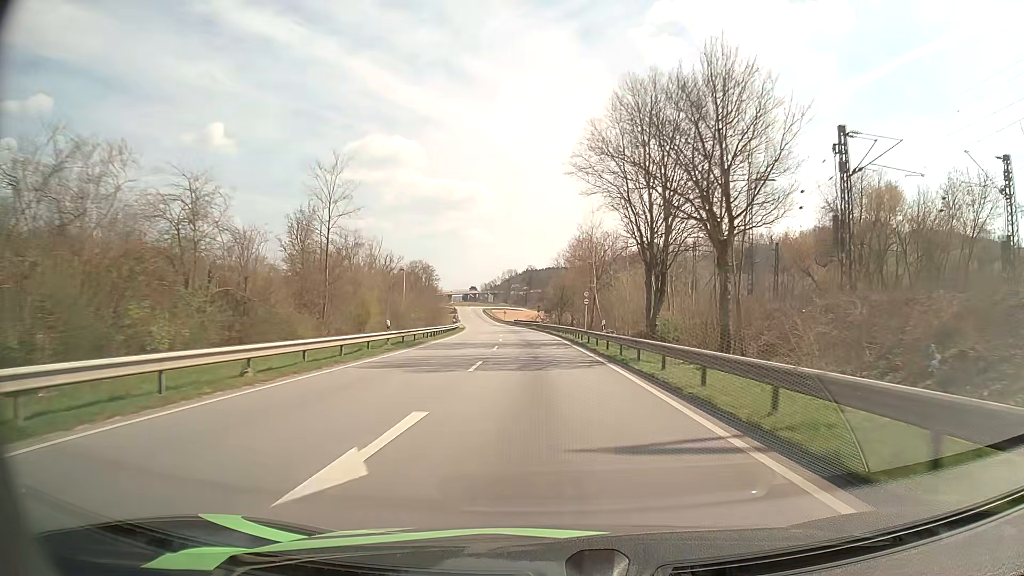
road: primary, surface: asphalt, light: Day
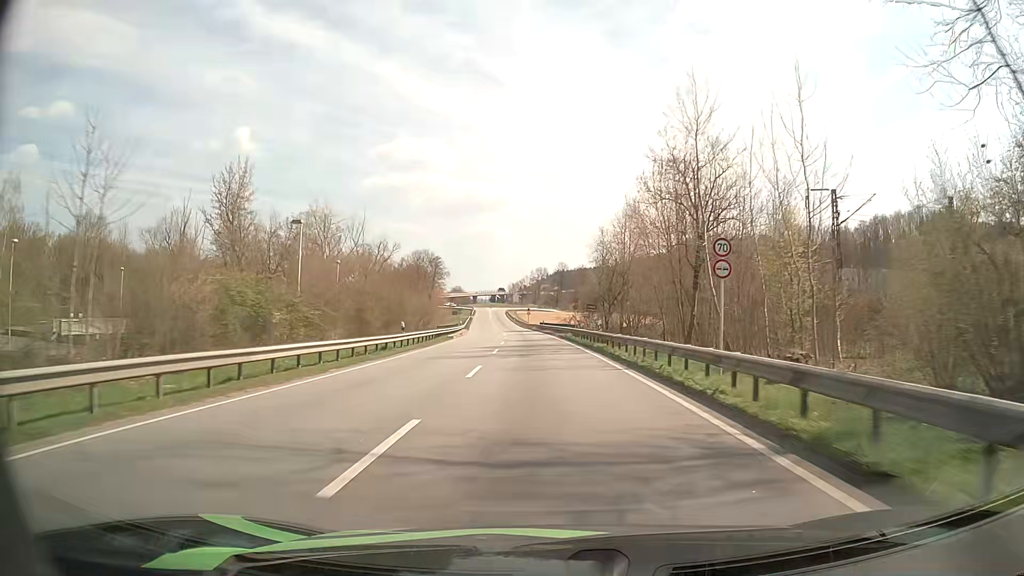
(-1.0, +36.7) m; -3°
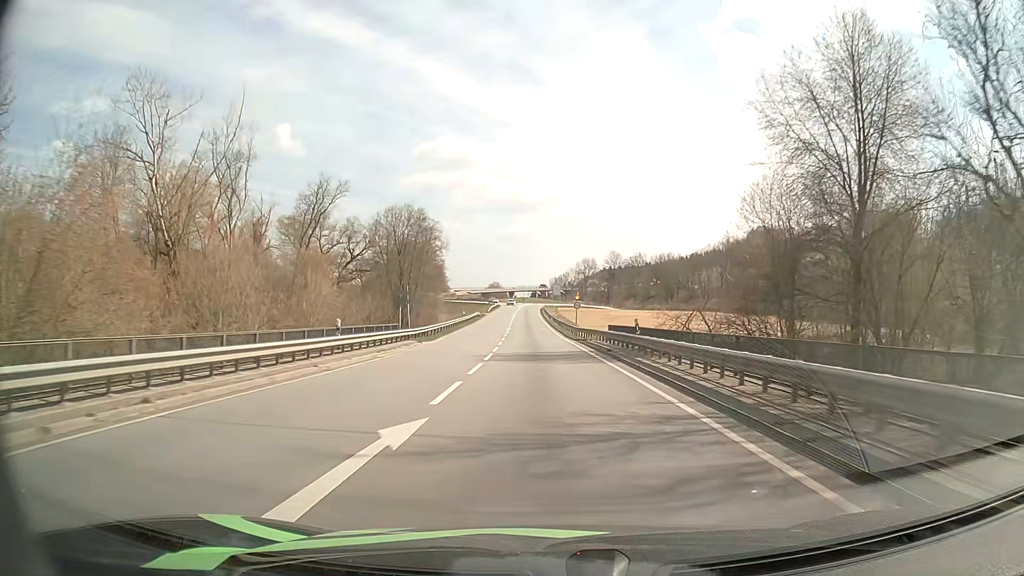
(-1.8, +60.2) m; -4°
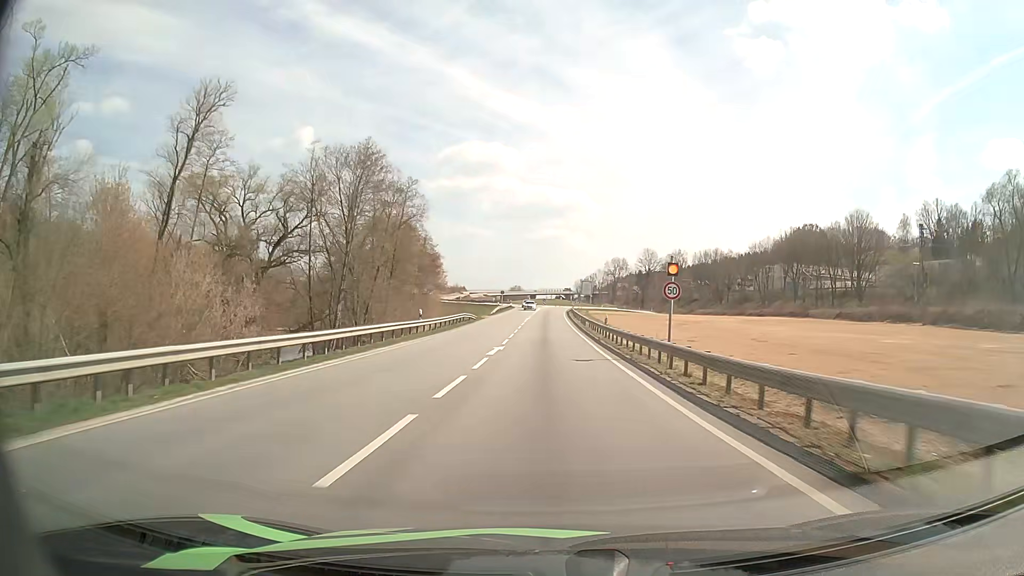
(-0.6, +35.7) m; -2°
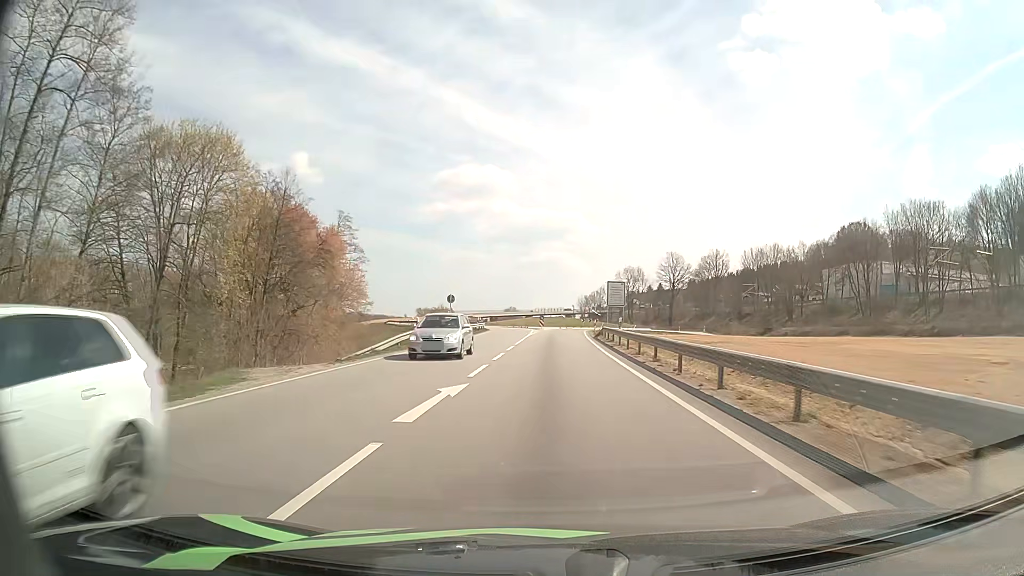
(-0.3, +56.2) m; 0°
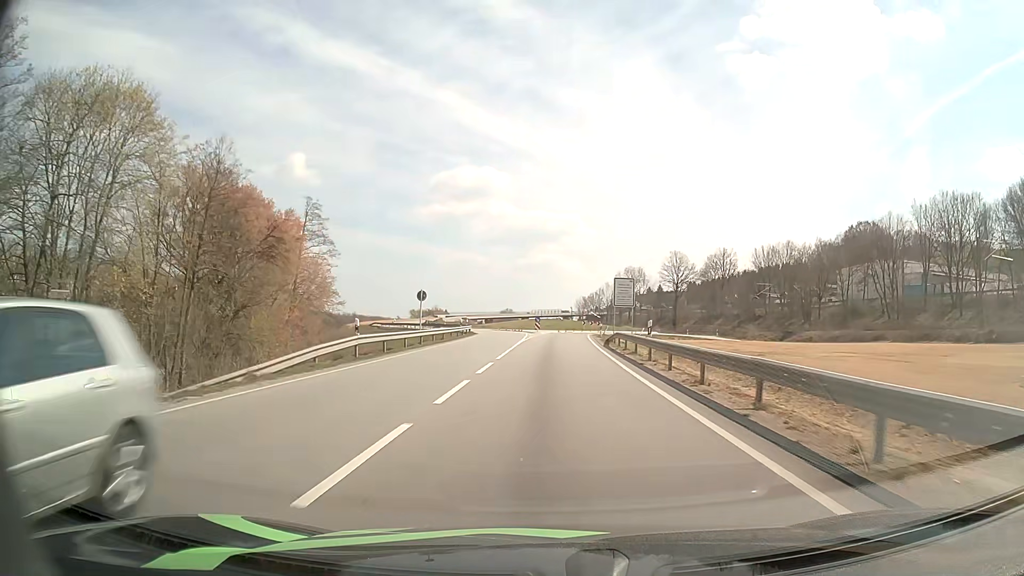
(0.0, +10.4) m; 0°
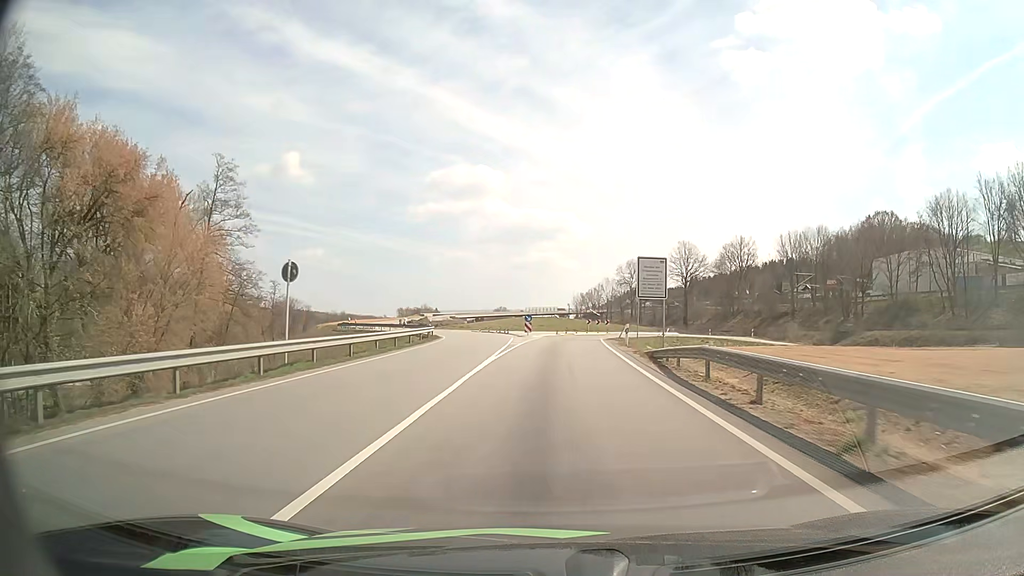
(+0.1, +19.5) m; 0°
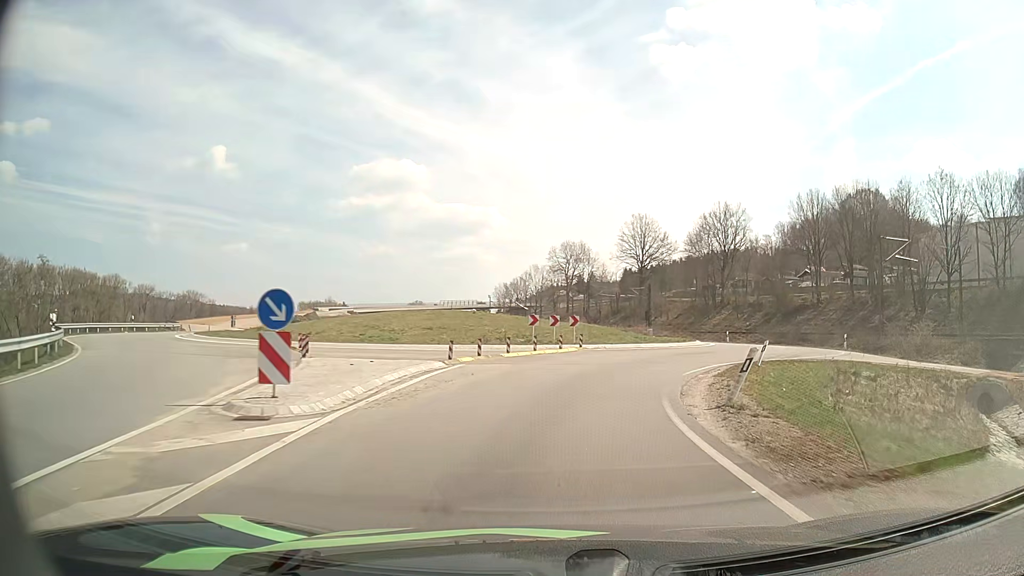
(+1.1, +40.5) m; +6°
(+1, +10) (+3, +20) (+7, +29) (+11, +38) (+12, +48) (+10, +58) (+7, +67) (+4, +77) (+2, +86) (0, +96) m
